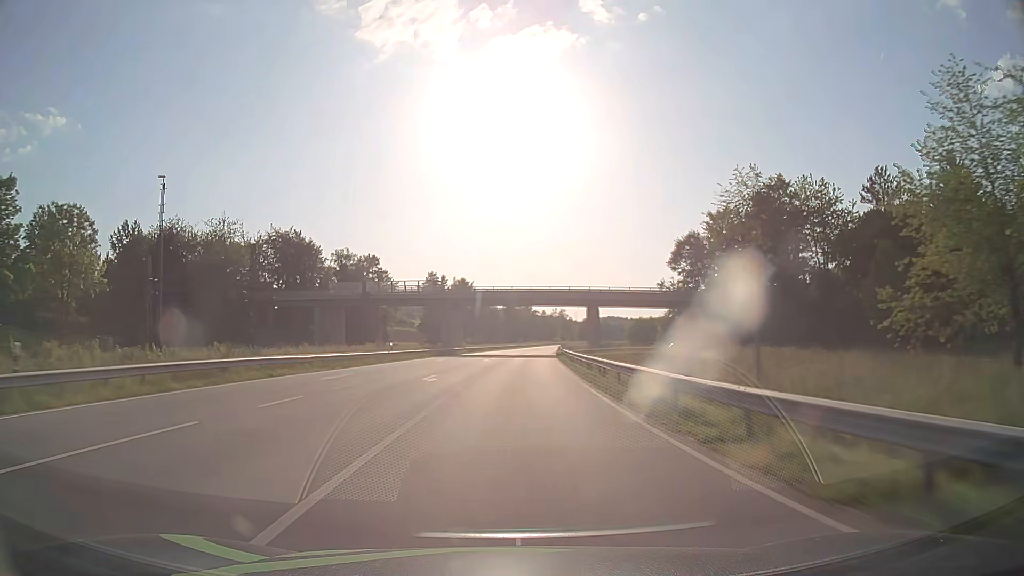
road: primary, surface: asphalt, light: Day
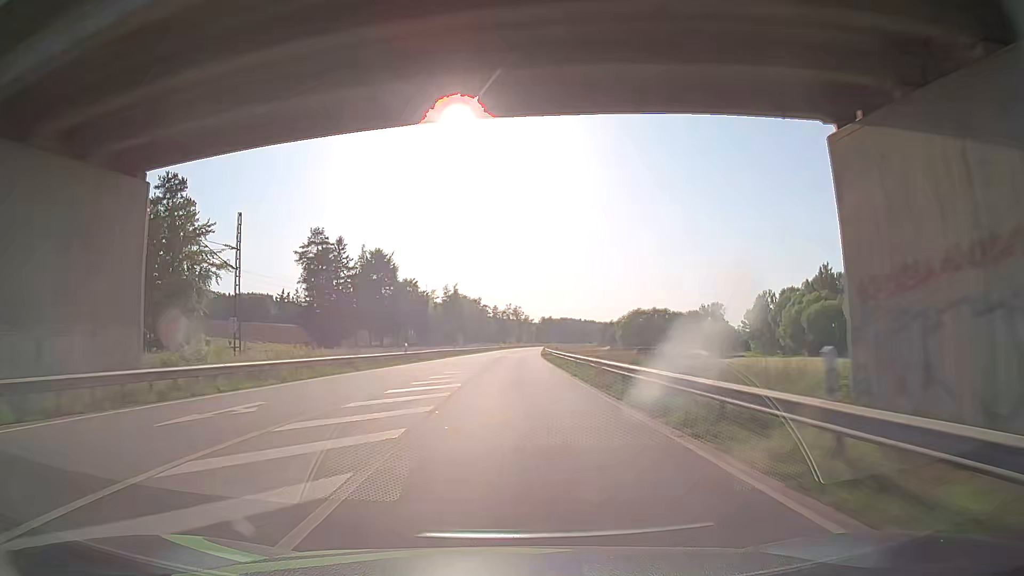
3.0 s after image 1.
(+3.3, +78.9) m; +4°
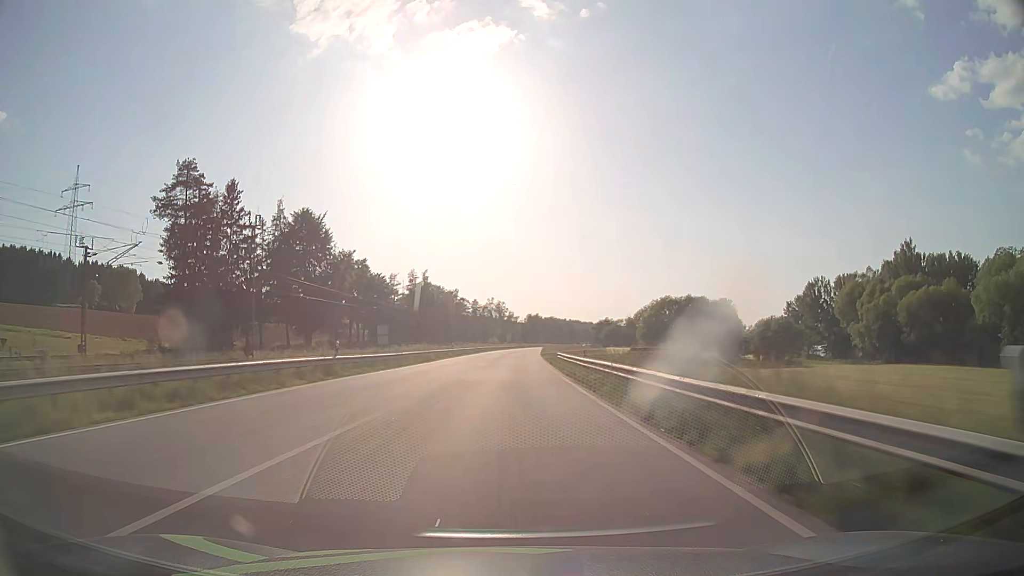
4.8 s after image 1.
(+0.7, +47.4) m; +2°
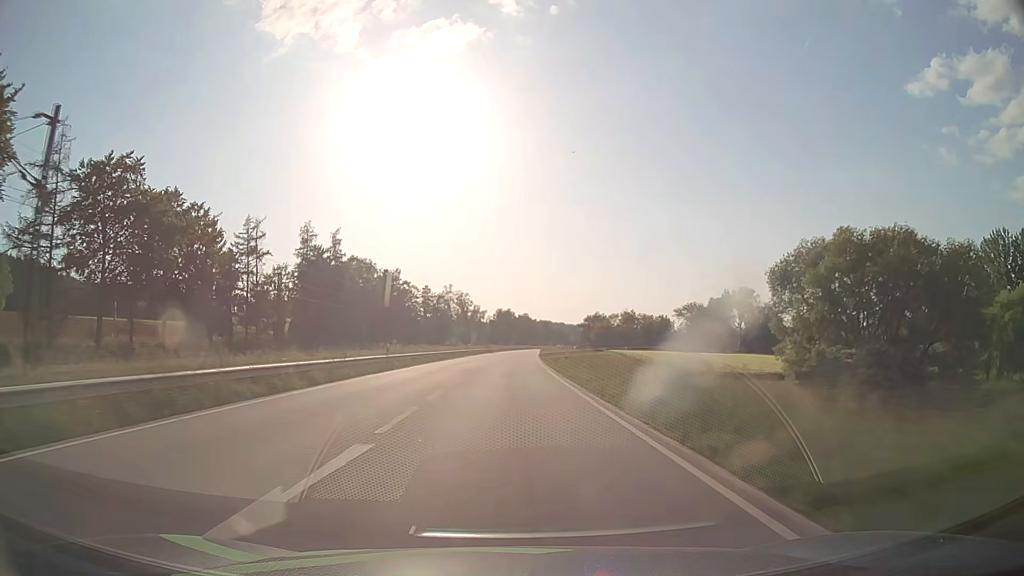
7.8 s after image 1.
(+1.7, +79.0) m; +3°
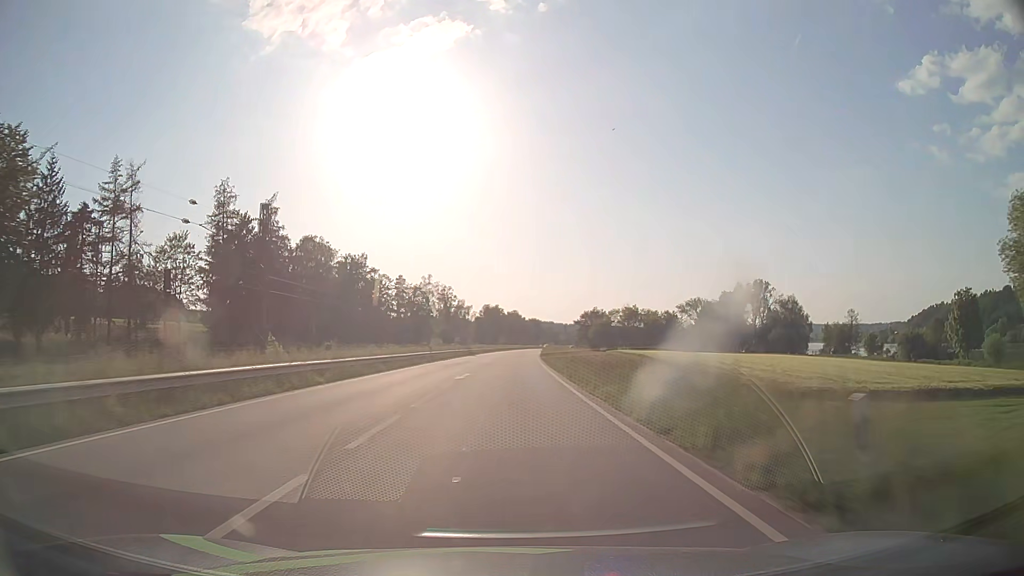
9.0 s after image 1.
(+0.3, +31.6) m; +1°
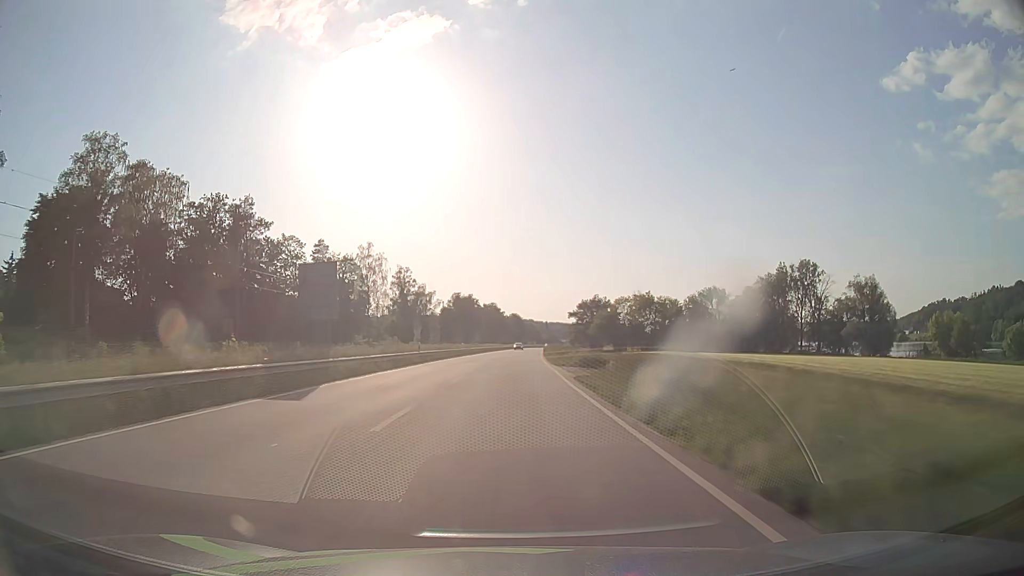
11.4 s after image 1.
(+1.1, +63.1) m; +2°
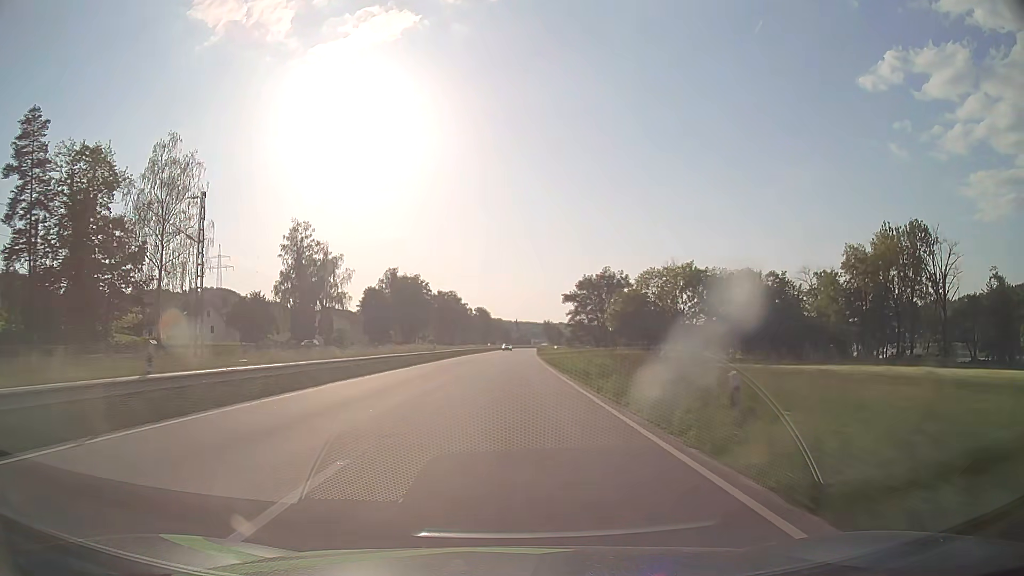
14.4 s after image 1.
(+1.9, +78.9) m; +3°
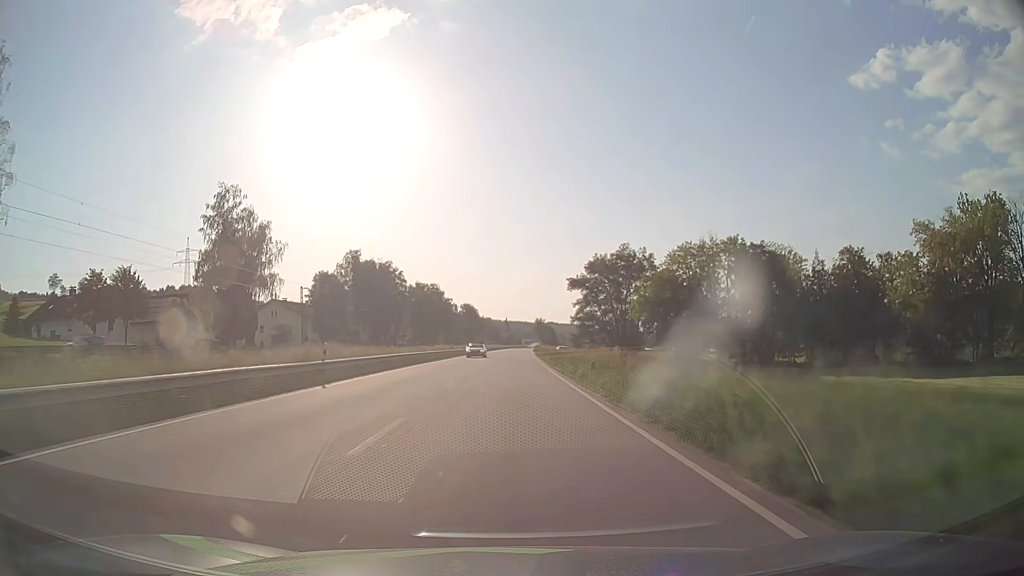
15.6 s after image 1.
(+0.2, +31.6) m; +1°
